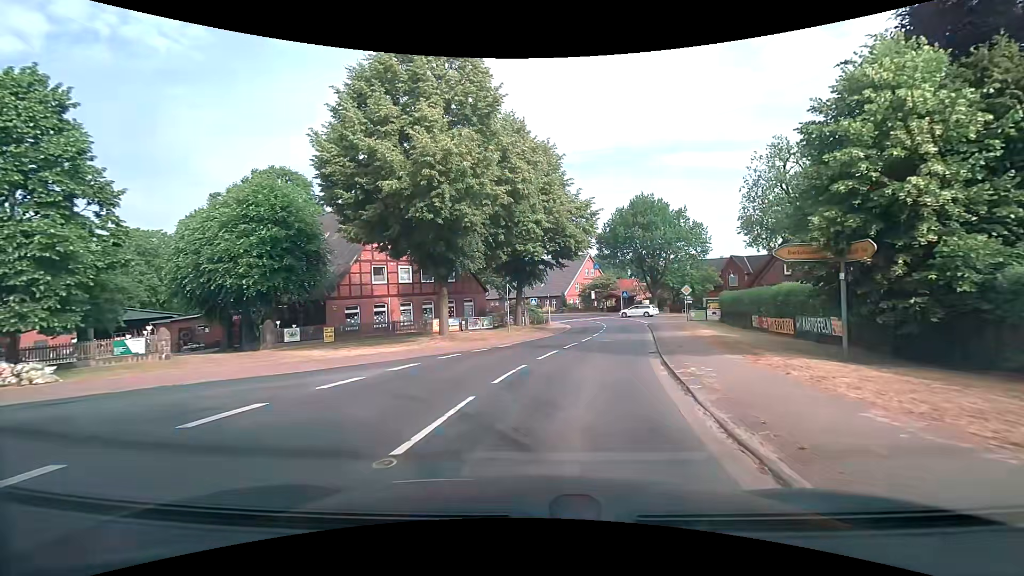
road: secondary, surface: asphalt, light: Day
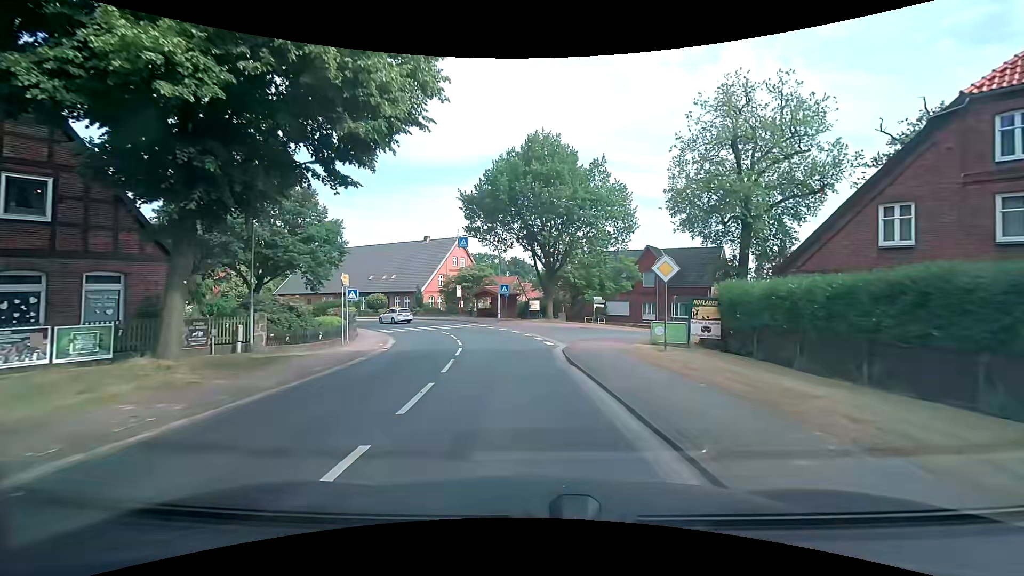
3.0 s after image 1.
(+3.8, +25.0) m; +14°
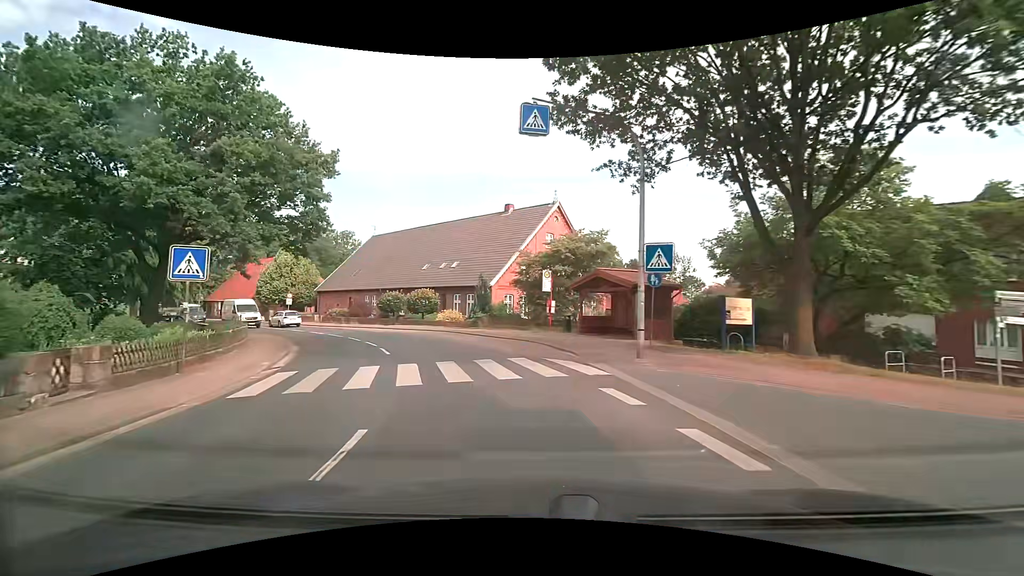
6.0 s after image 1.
(-1.8, +26.7) m; -12°
